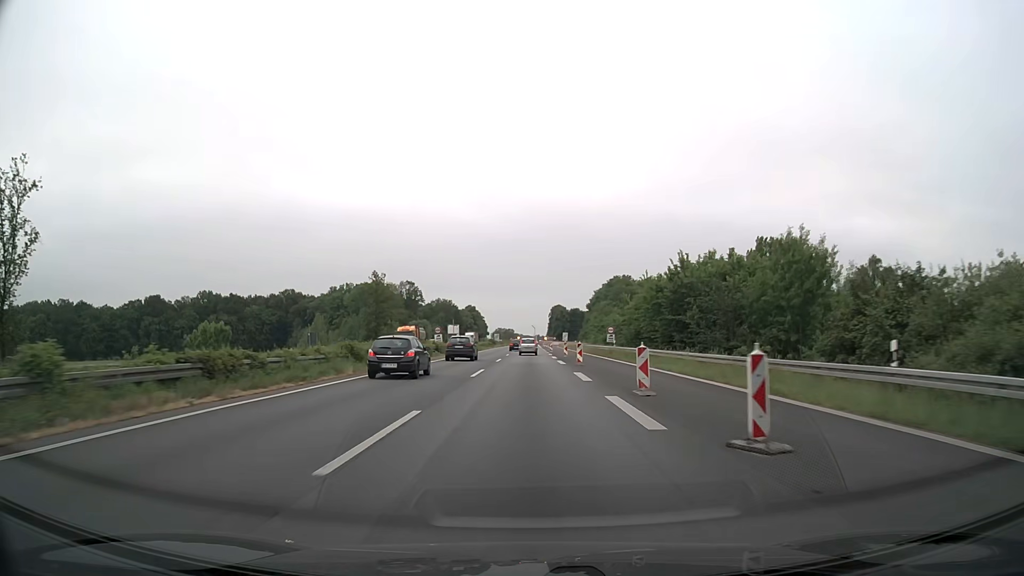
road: motorway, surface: asphalt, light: Day
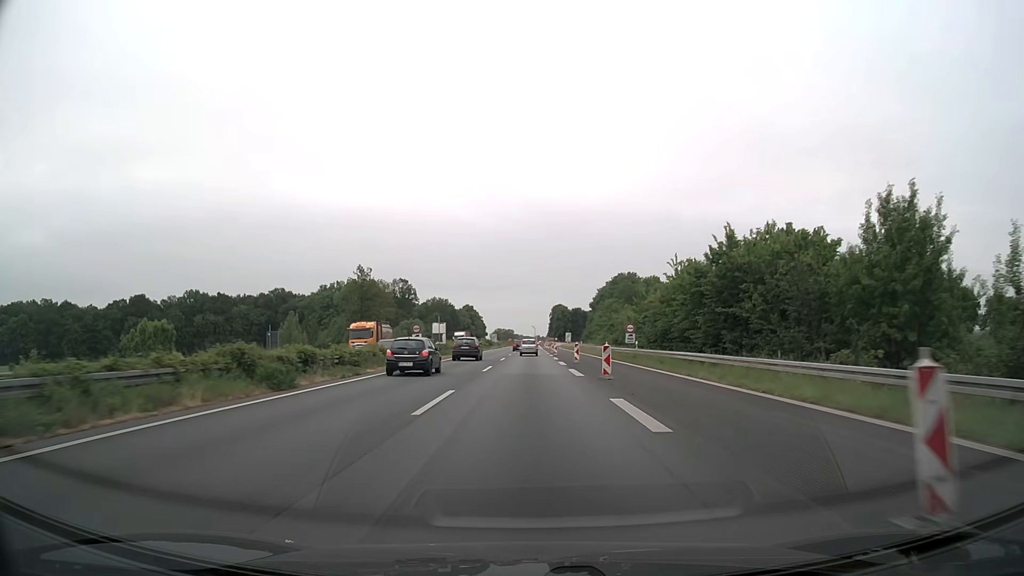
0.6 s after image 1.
(0.0, +12.5) m; 0°
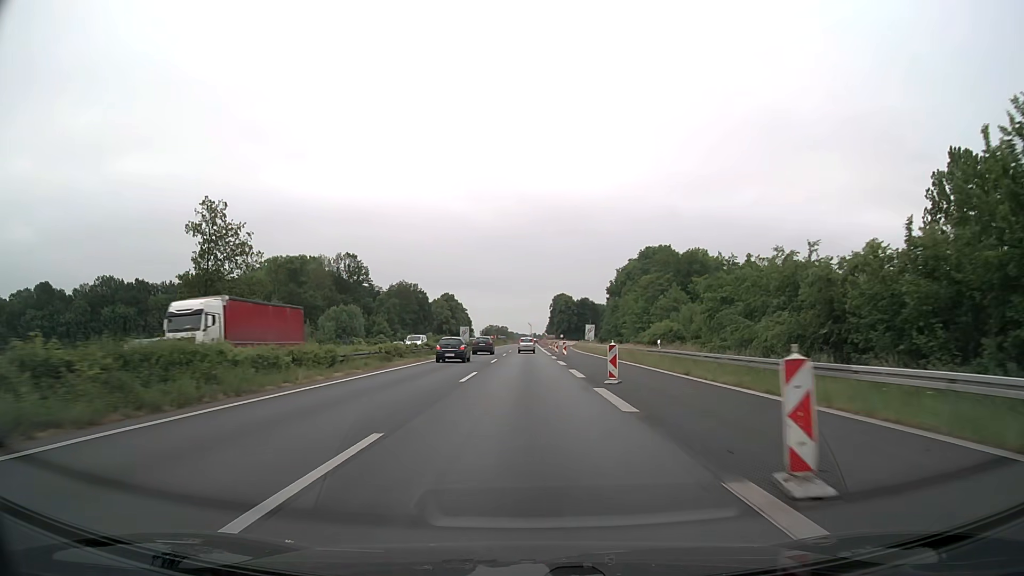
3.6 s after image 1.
(+0.2, +62.4) m; 0°
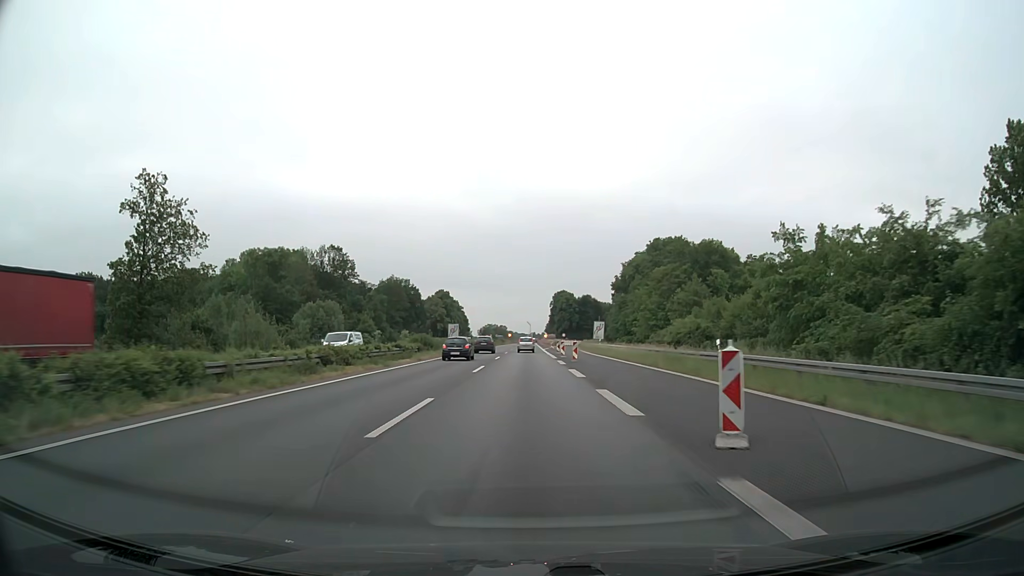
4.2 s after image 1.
(0.0, +12.5) m; 0°
(0, +10) (0, +20) (0, +30) (0, +40) (0, +50) (0, +60) (0, +70) (0, +80) (0, +90) (0, +100) m
